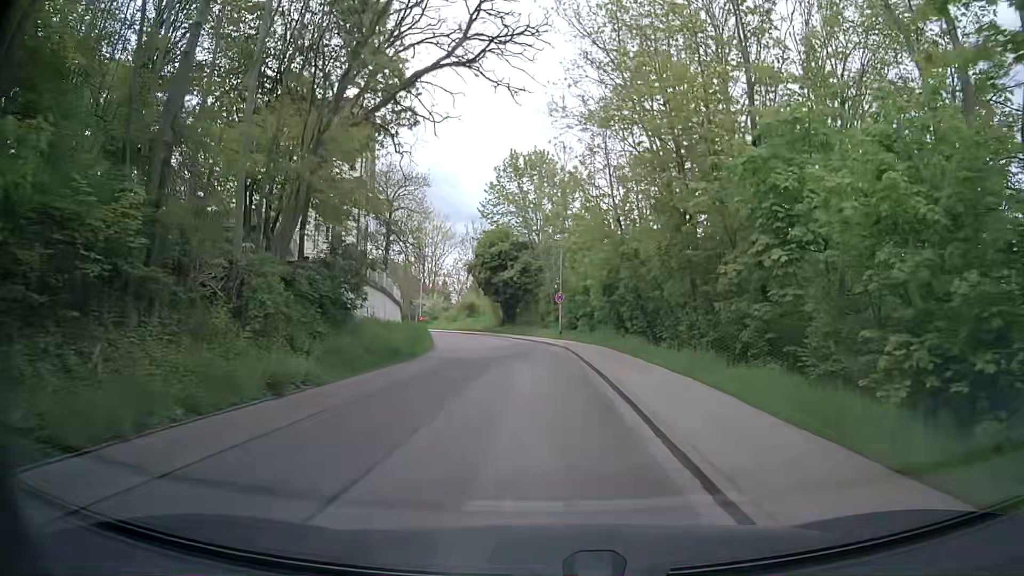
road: residential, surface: paved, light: Day
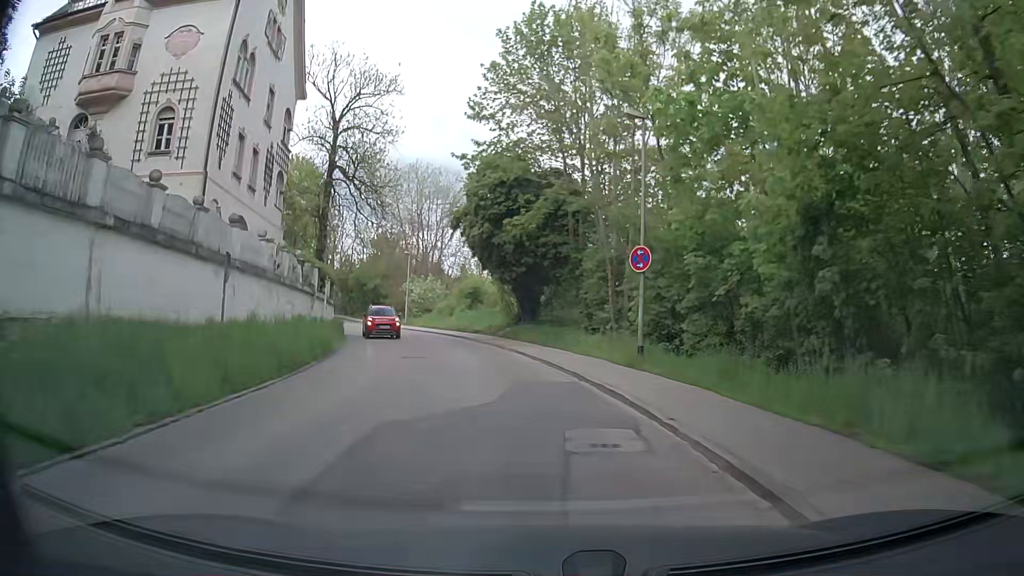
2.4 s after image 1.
(-0.6, +25.5) m; -4°
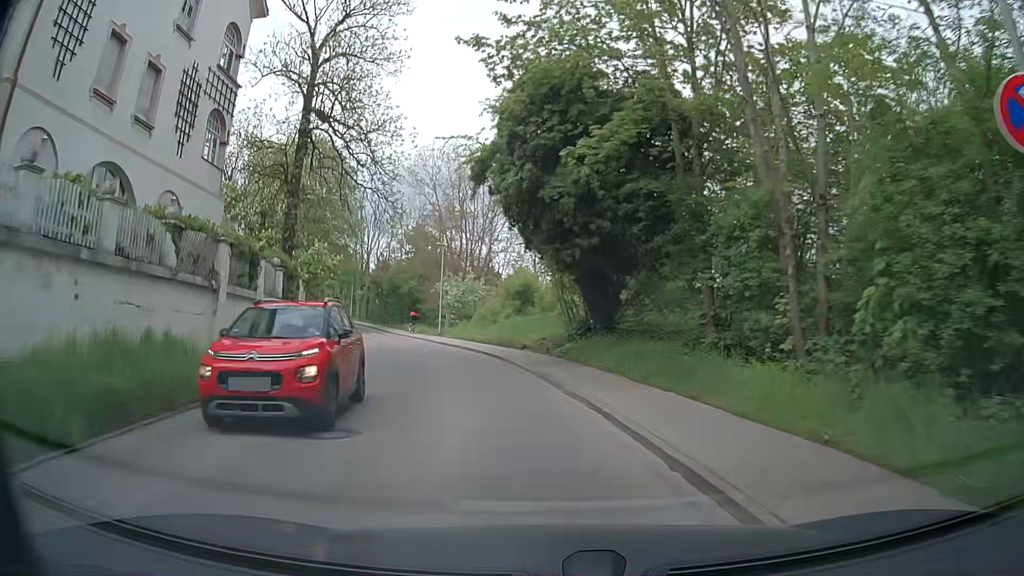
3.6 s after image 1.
(-0.5, +12.4) m; -8°
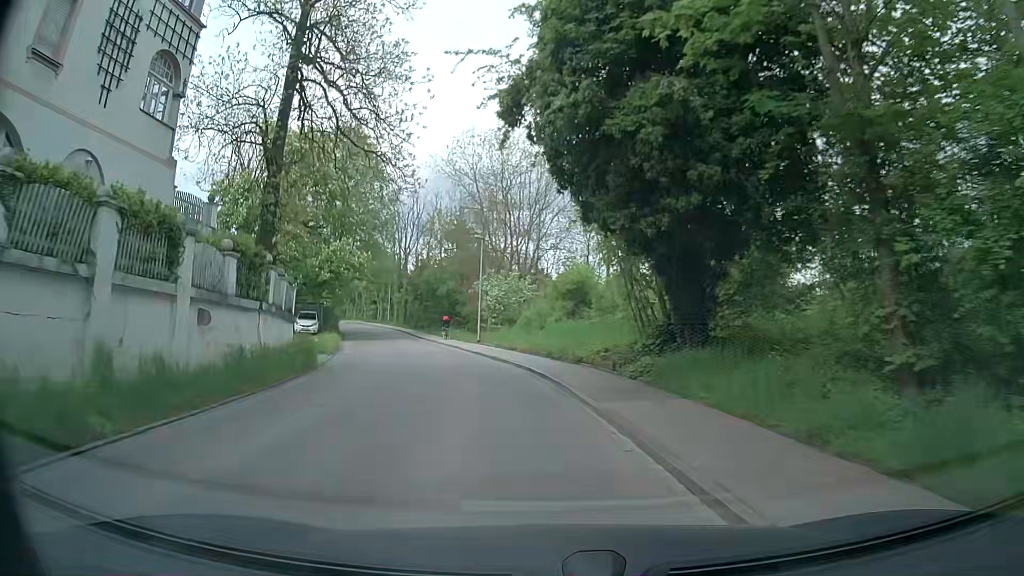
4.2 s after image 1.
(0.0, +6.3) m; -2°
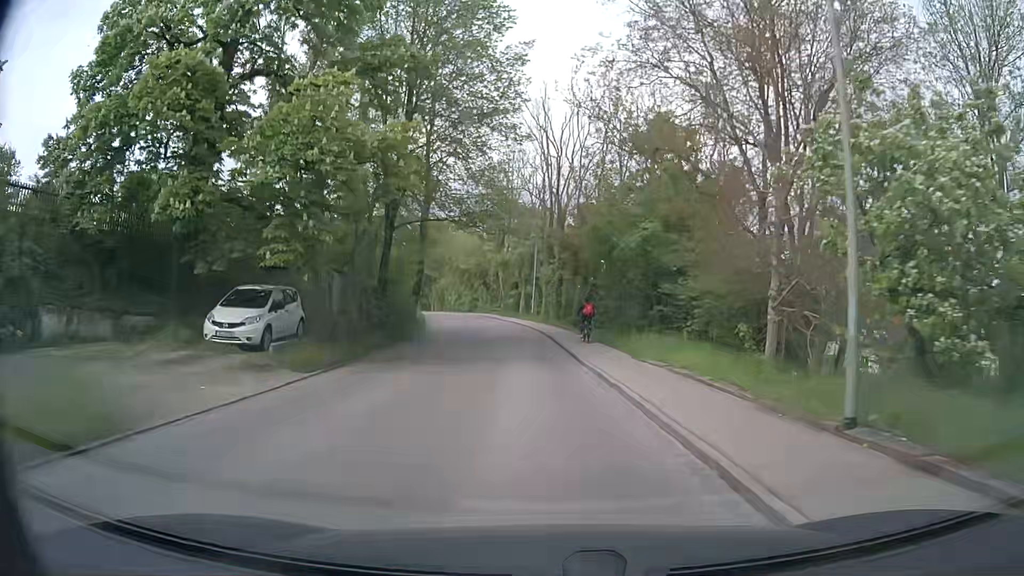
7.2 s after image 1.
(-4.1, +31.4) m; -14°
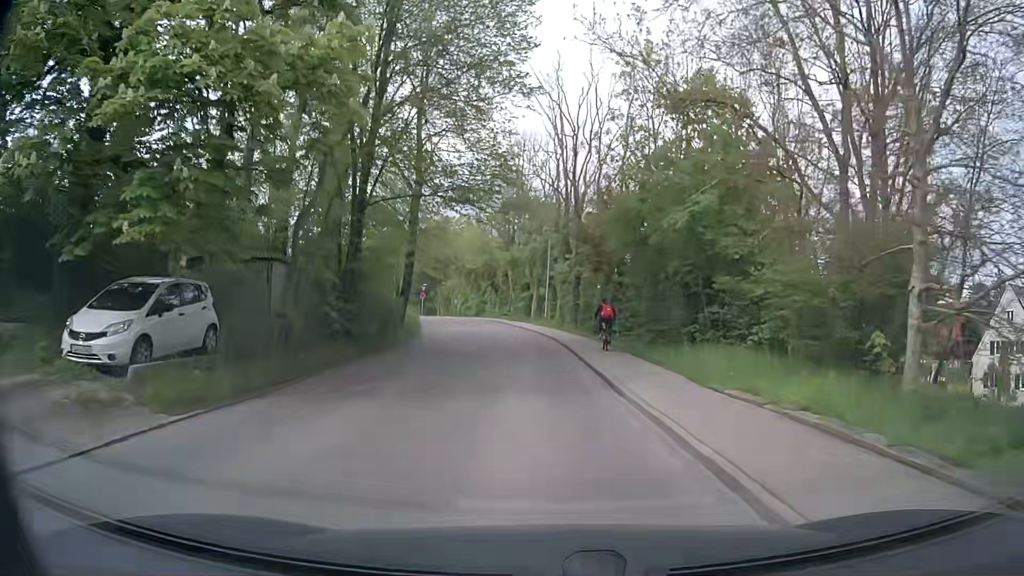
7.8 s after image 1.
(0.0, +6.2) m; -1°
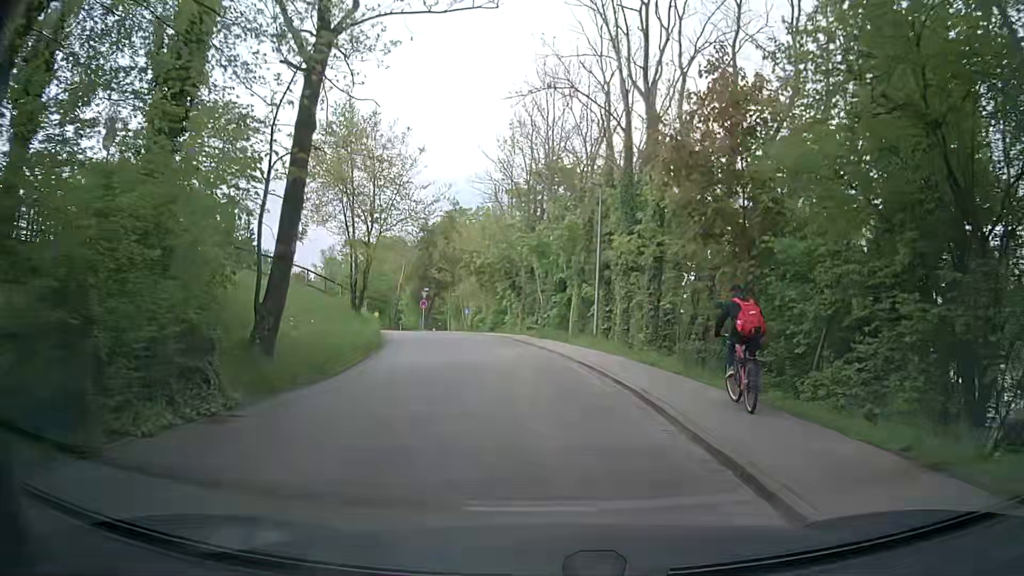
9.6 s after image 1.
(-0.3, +17.5) m; -3°
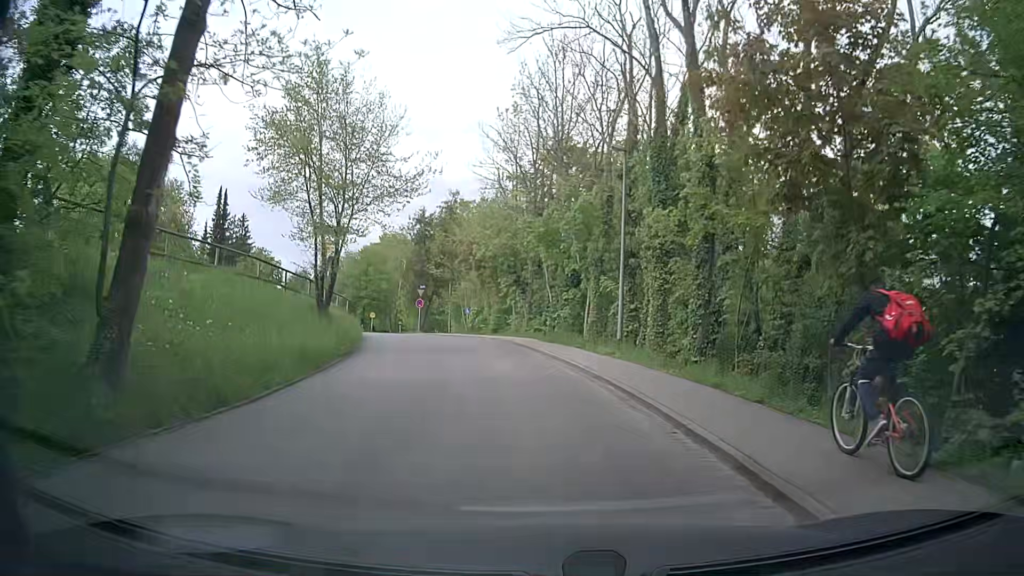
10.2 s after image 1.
(0.0, +5.3) m; -1°
